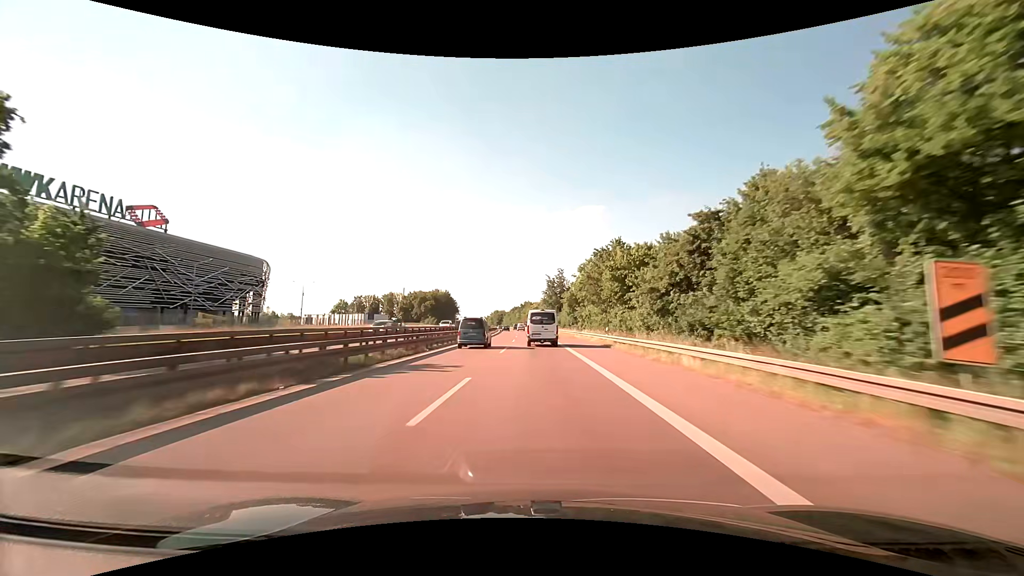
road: trunk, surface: asphalt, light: Day
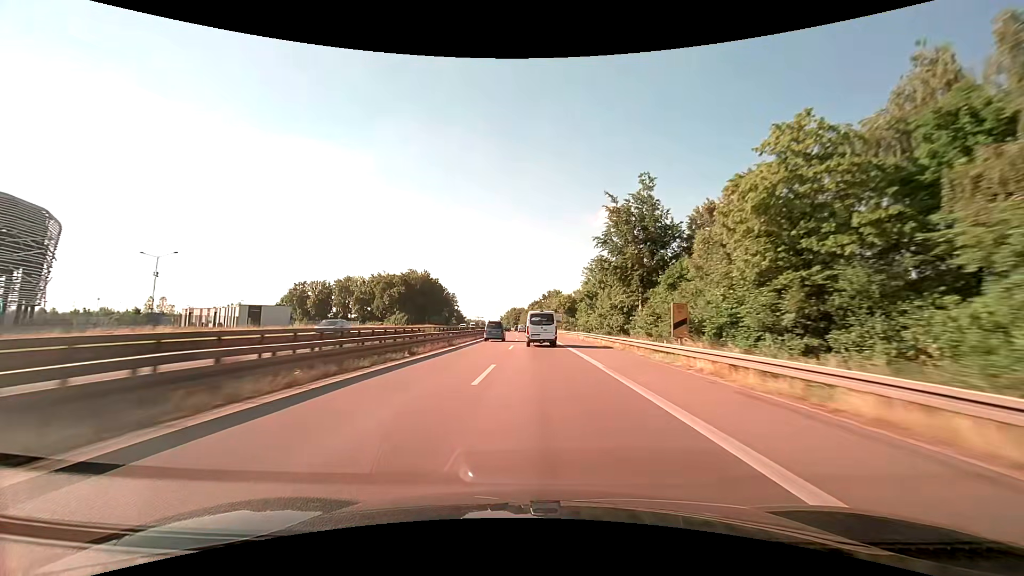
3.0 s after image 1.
(-1.8, +85.4) m; -3°
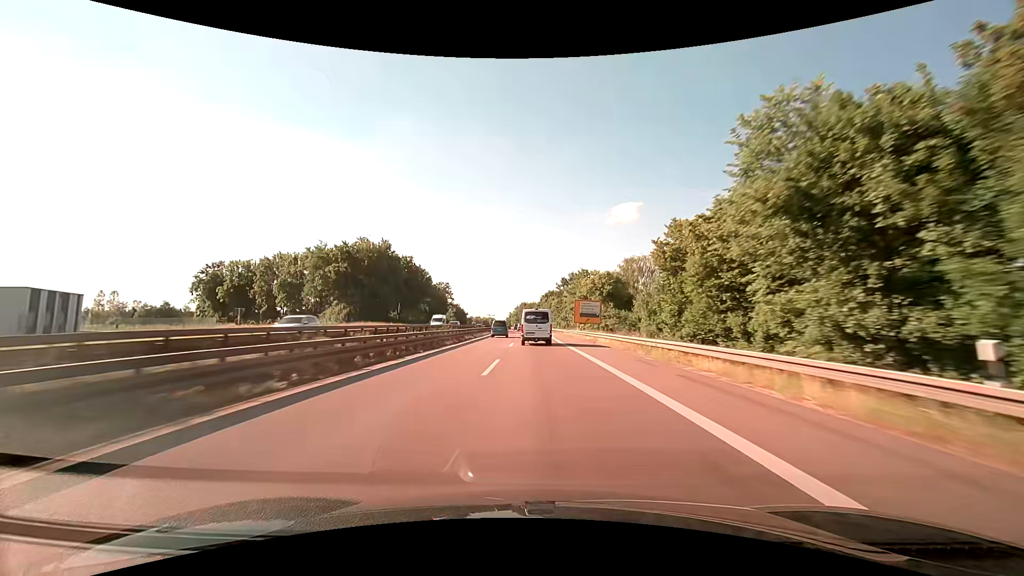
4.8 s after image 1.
(-0.8, +52.1) m; -2°
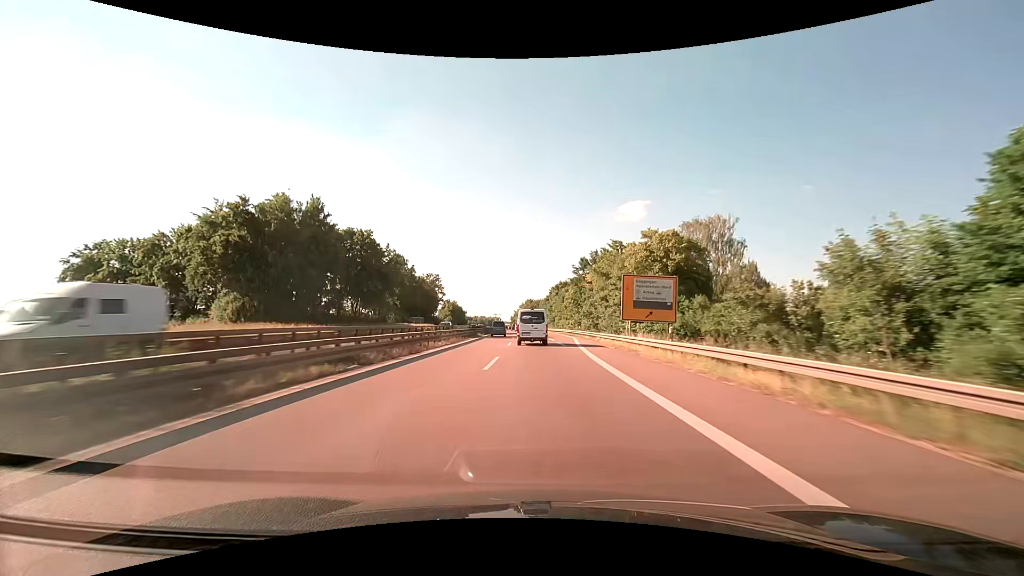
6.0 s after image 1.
(-0.2, +34.1) m; -1°
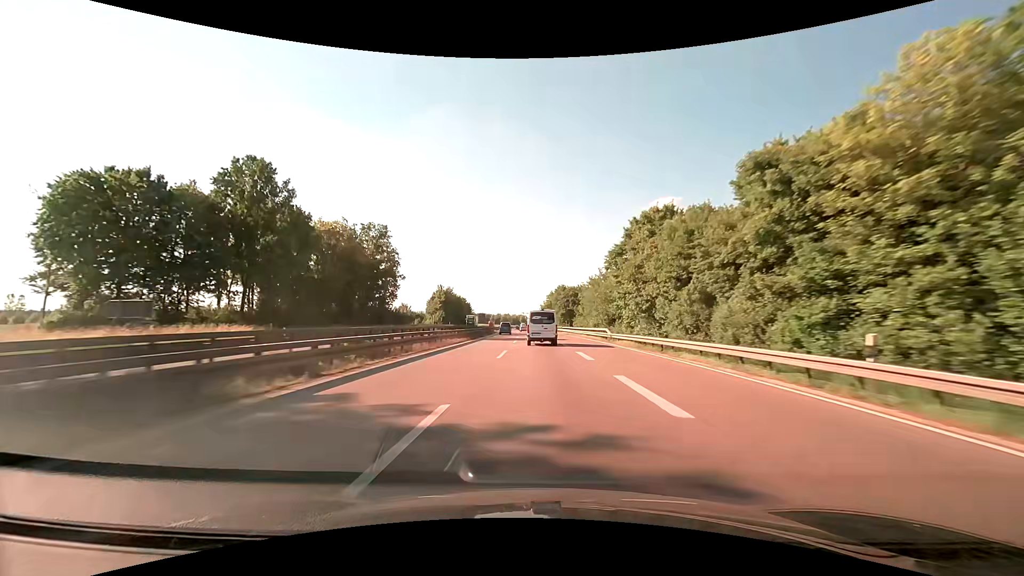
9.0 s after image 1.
(-2.1, +84.4) m; -3°
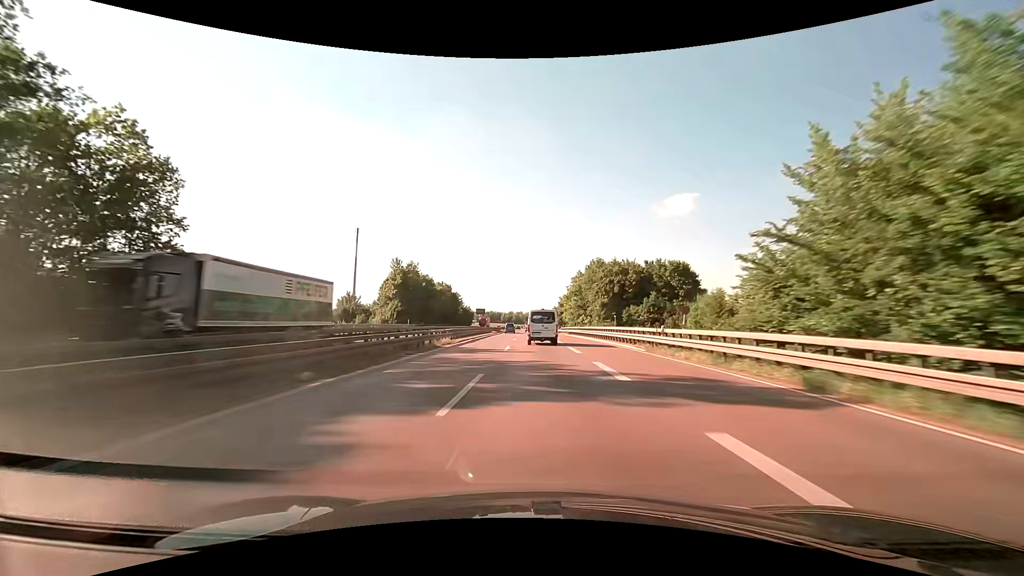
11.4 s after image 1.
(-1.1, +66.7) m; -2°
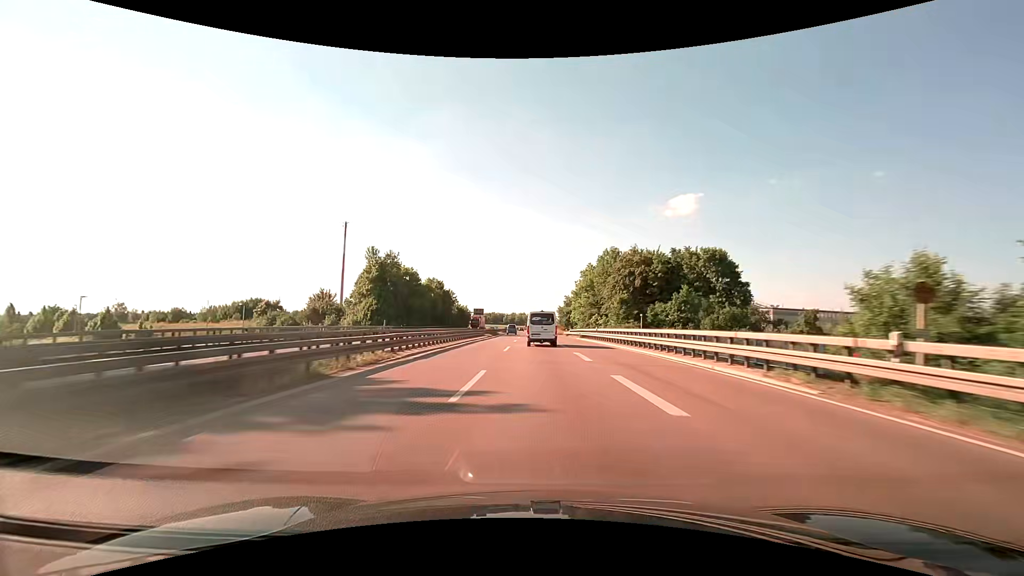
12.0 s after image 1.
(0.0, +16.6) m; 0°
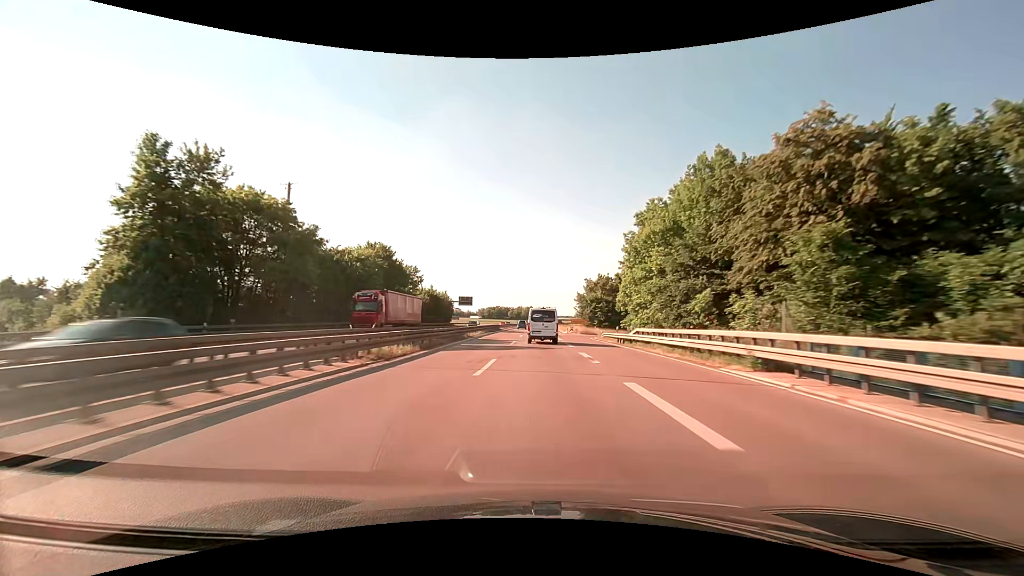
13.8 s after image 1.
(-0.5, +49.8) m; -1°
(0, +10) (0, +20) (0, +30) (0, +40) (0, +50) (0, +60) (0, +70) (0, +80) (0, +90) (0, +100) m
